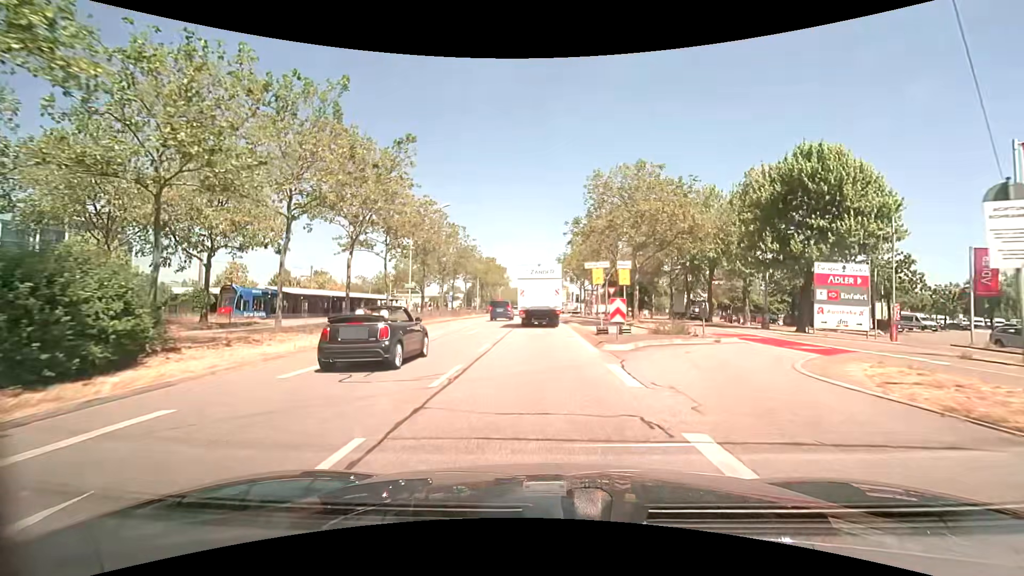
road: primary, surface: asphalt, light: Day
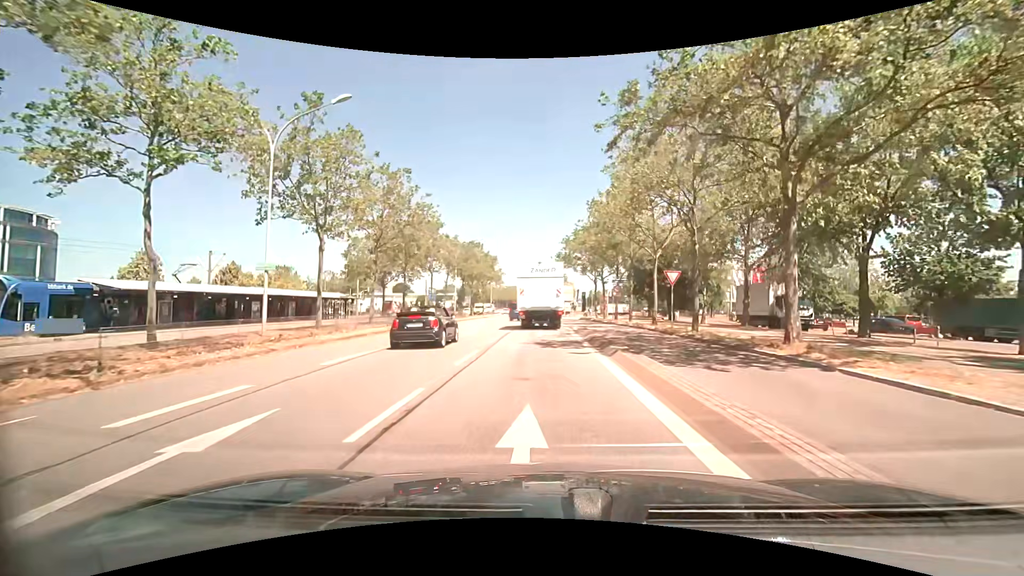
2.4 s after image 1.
(-0.1, +21.8) m; 0°
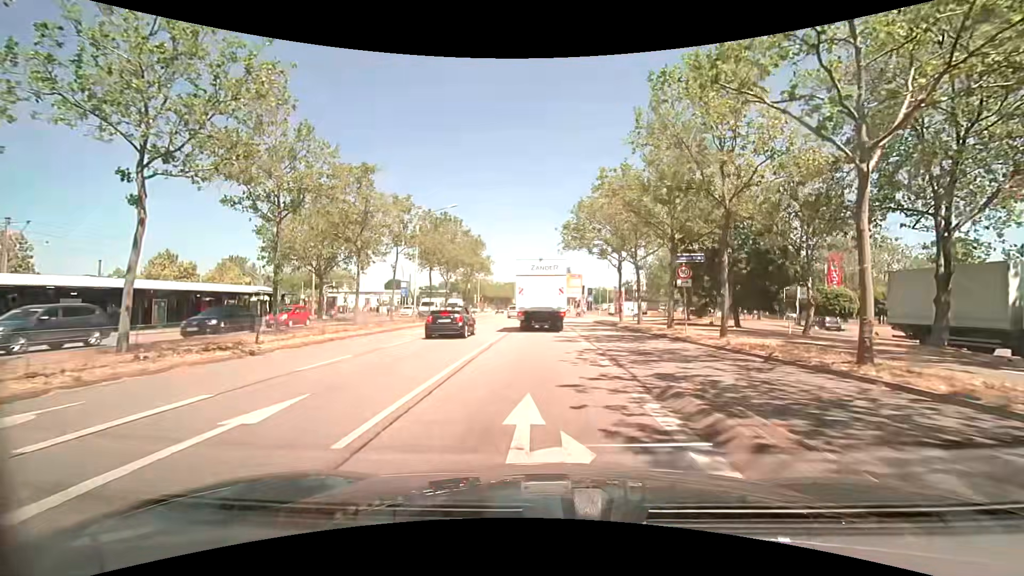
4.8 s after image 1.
(0.0, +19.0) m; 0°
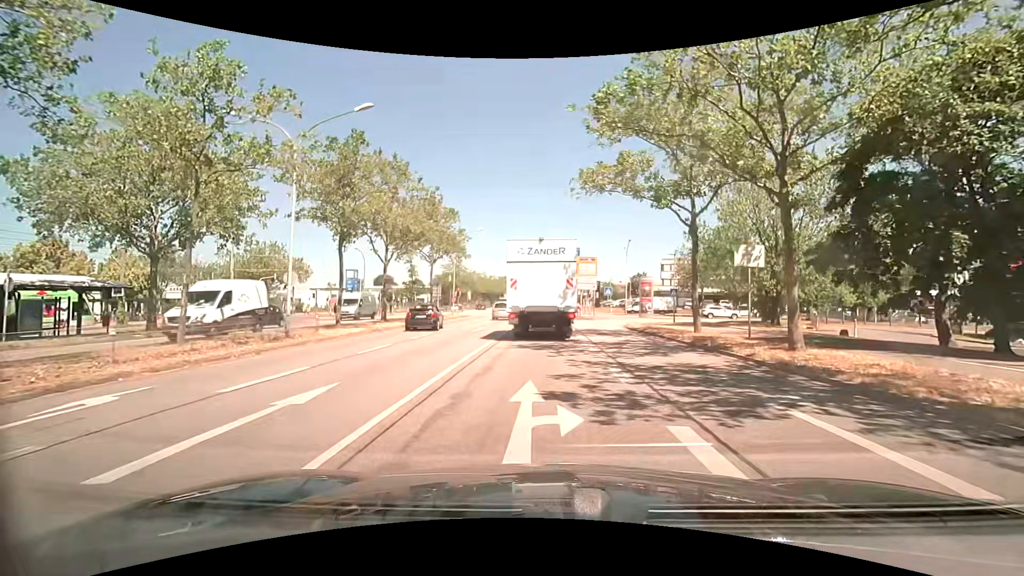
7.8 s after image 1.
(+0.2, +20.5) m; 0°
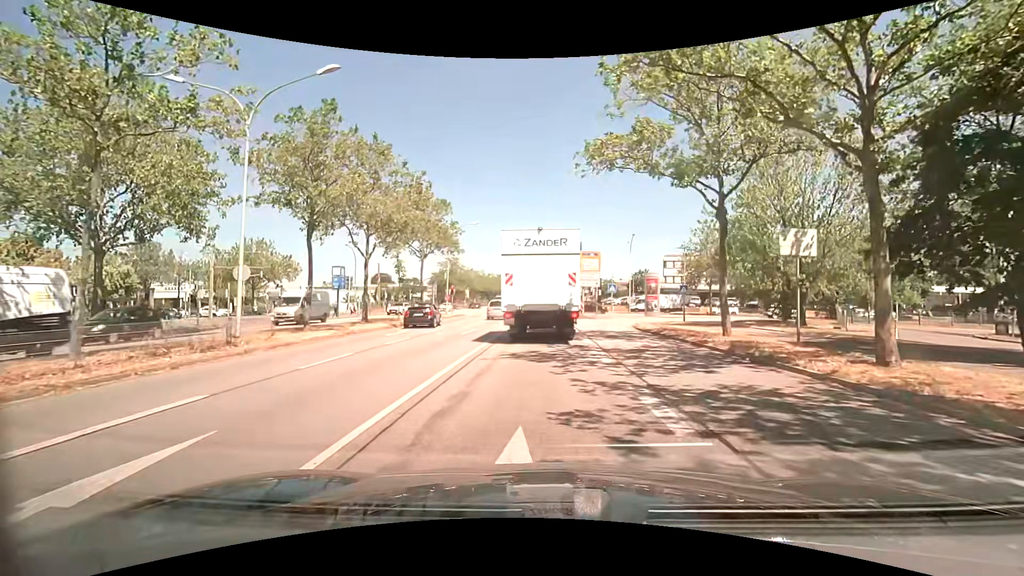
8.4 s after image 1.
(+0.1, +3.3) m; +2°
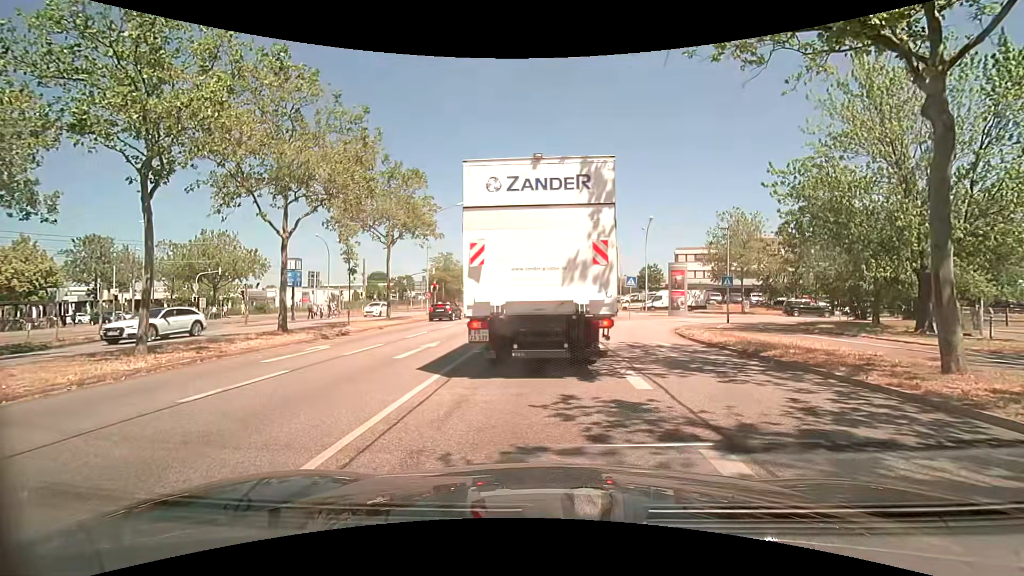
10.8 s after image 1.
(-0.1, +9.2) m; -1°
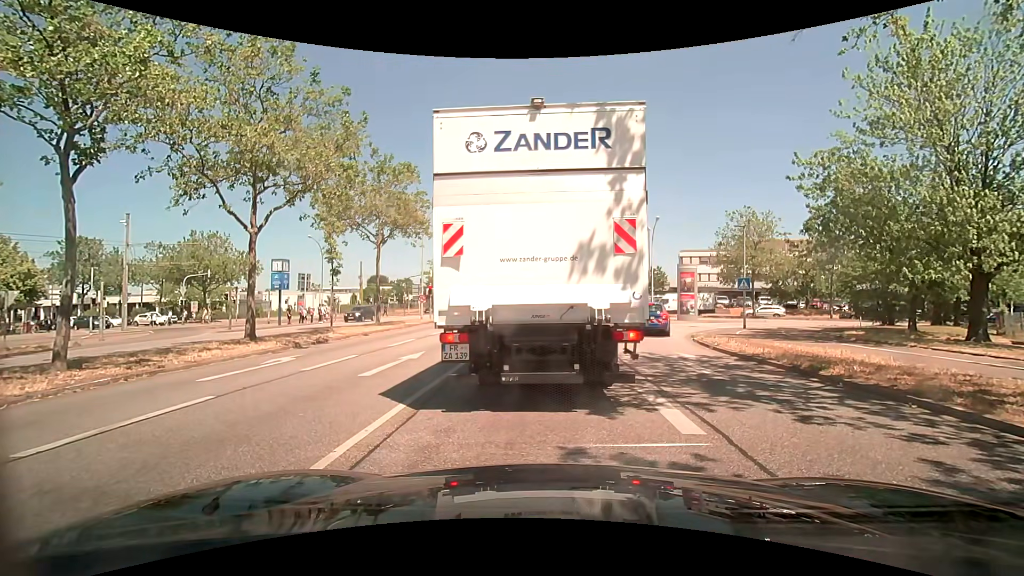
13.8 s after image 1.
(0.0, +2.2) m; 0°
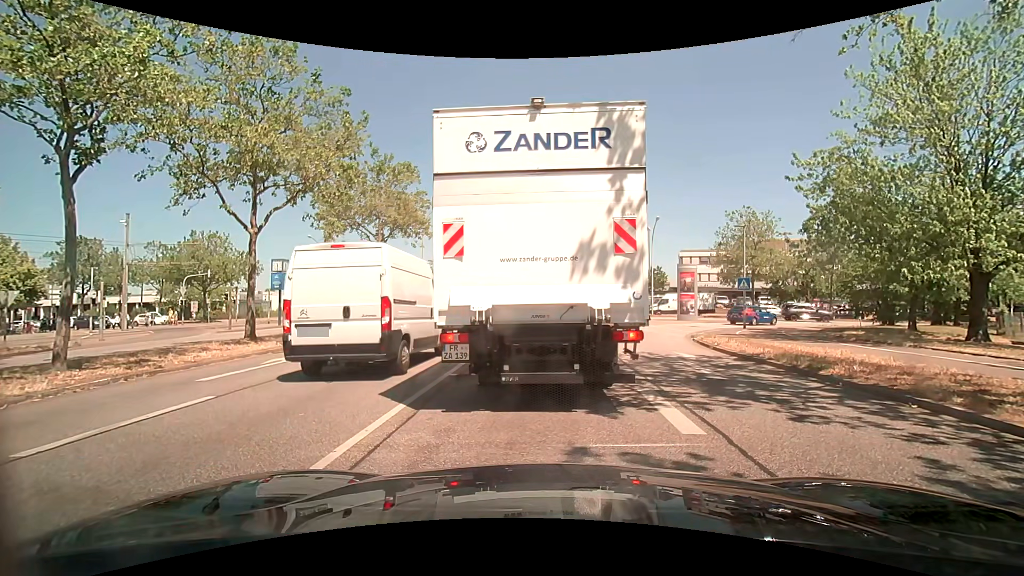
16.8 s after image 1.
(0.0, 0.0) m; 0°
